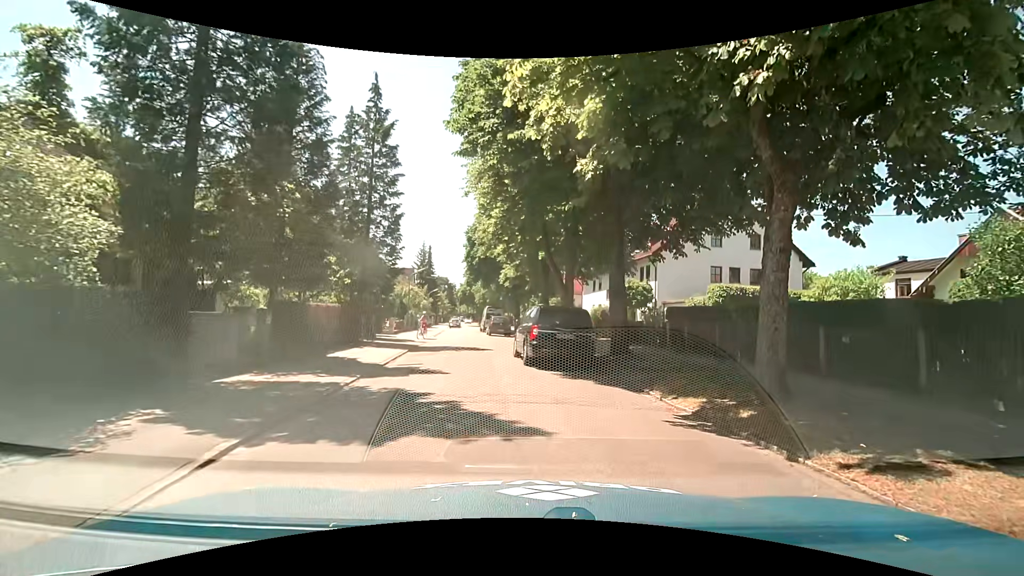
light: Day
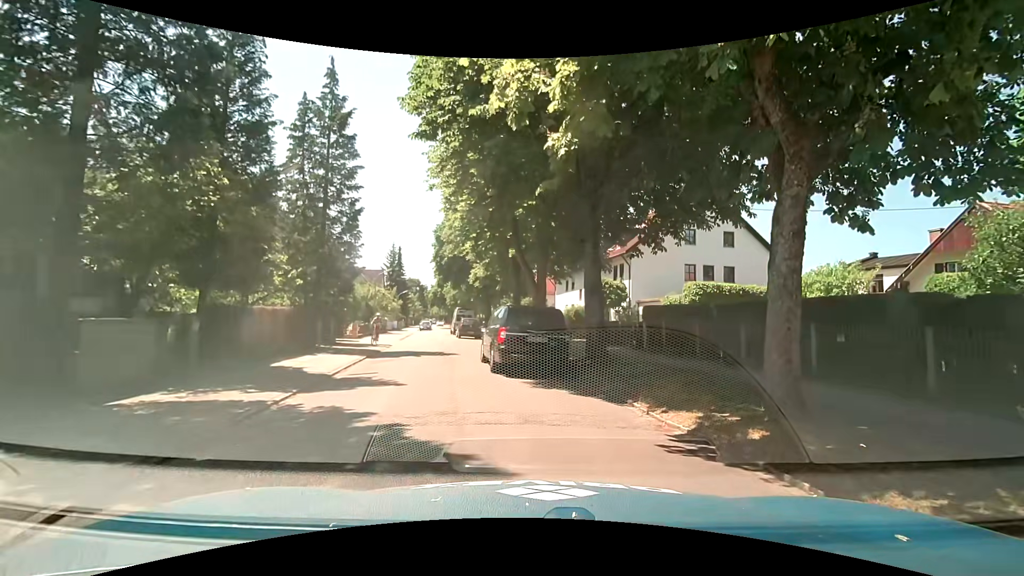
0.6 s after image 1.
(0.0, +1.4) m; +2°
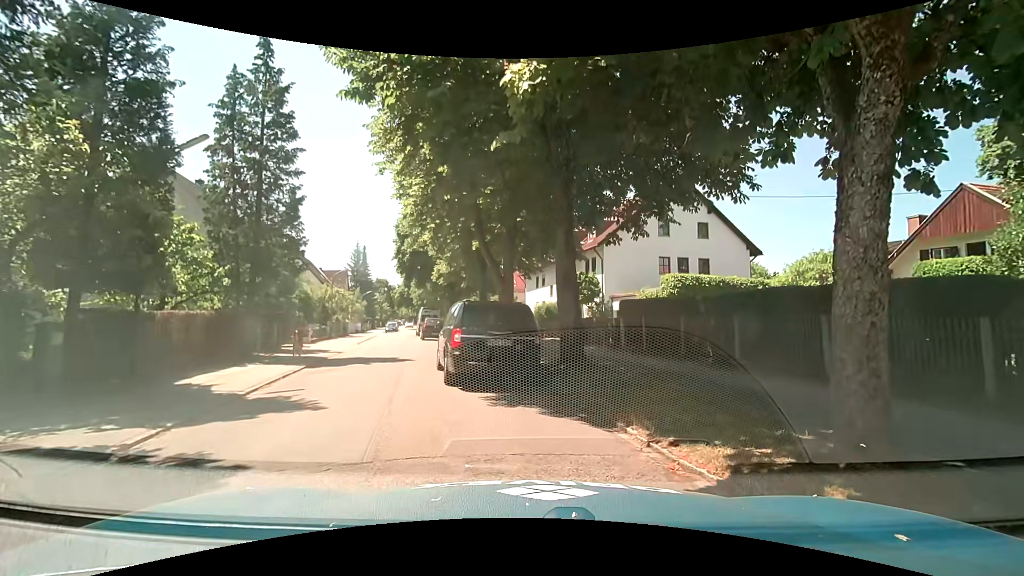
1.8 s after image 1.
(+0.1, +2.3) m; +3°
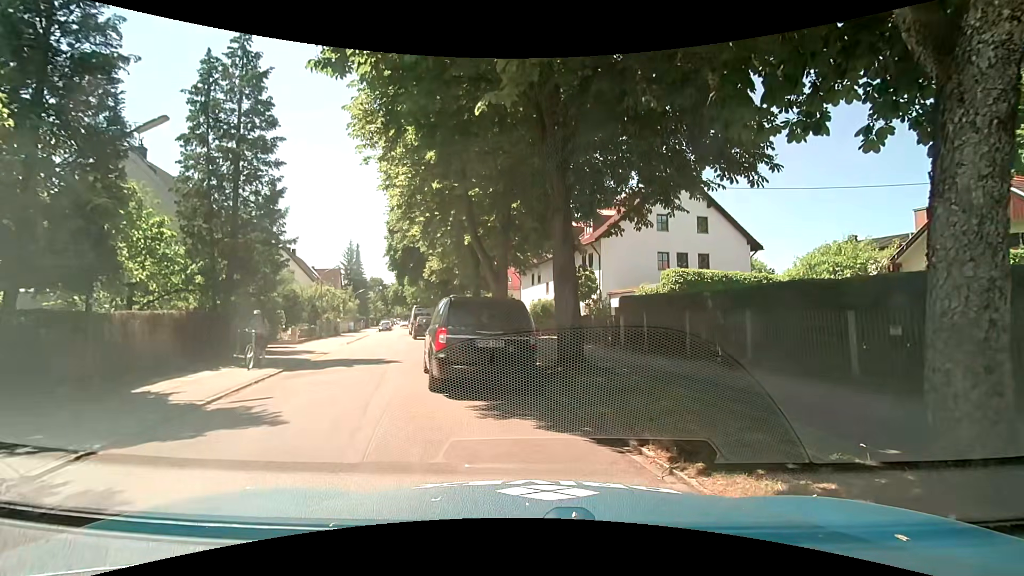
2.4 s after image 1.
(0.0, +1.1) m; 0°
